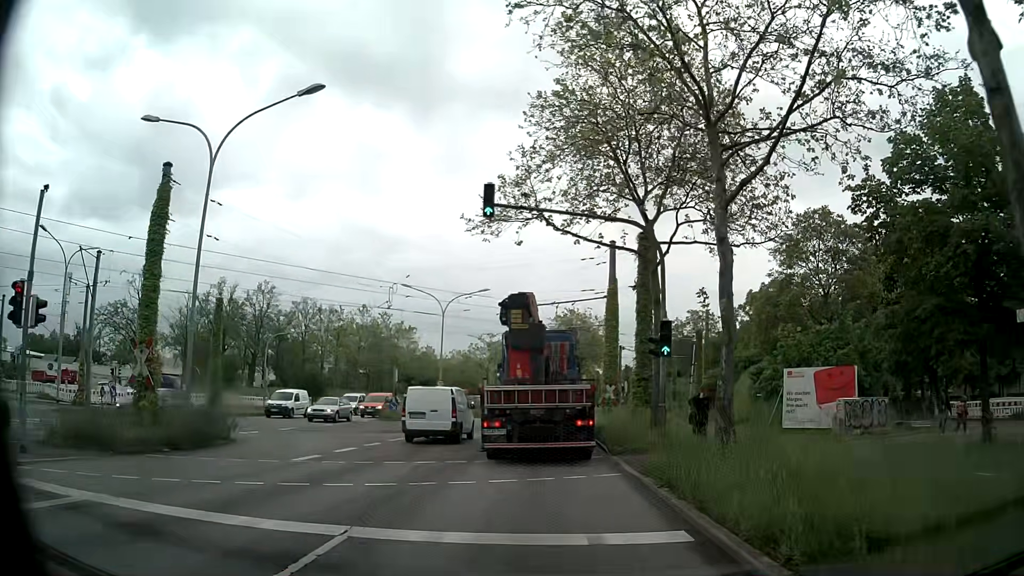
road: primary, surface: asphalt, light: Day
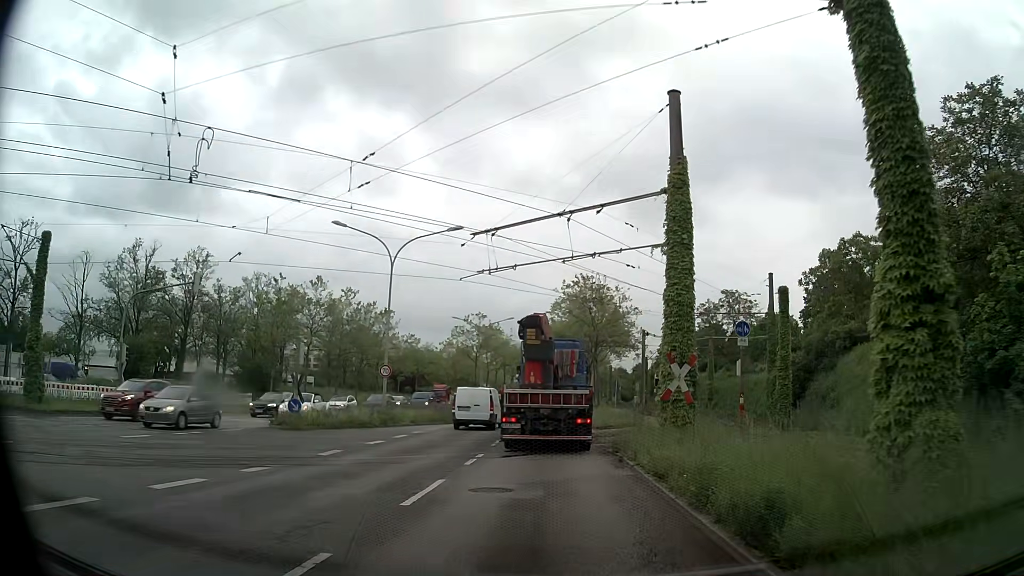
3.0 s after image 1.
(0.0, +18.4) m; 0°
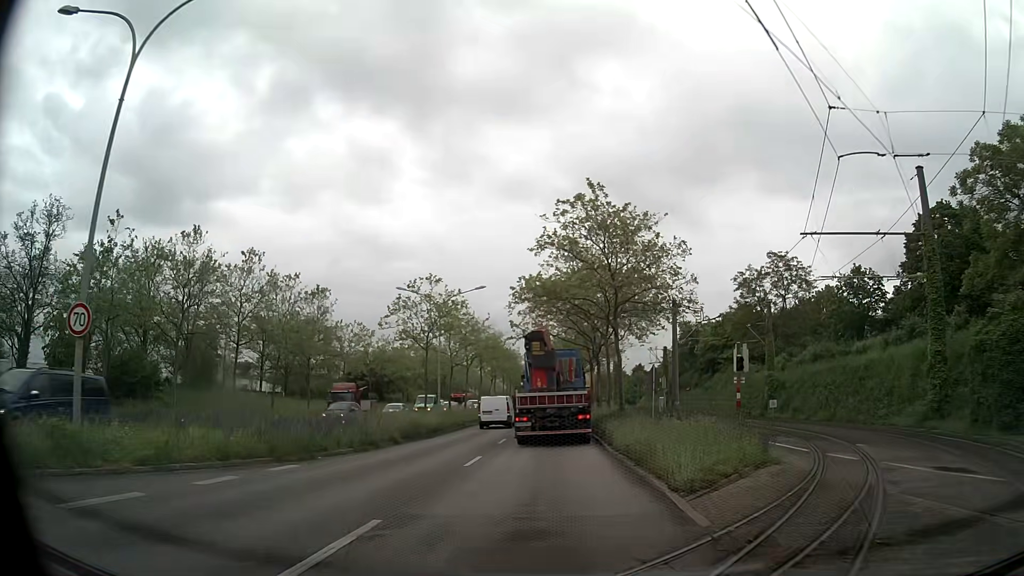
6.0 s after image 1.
(+0.1, +22.4) m; +1°
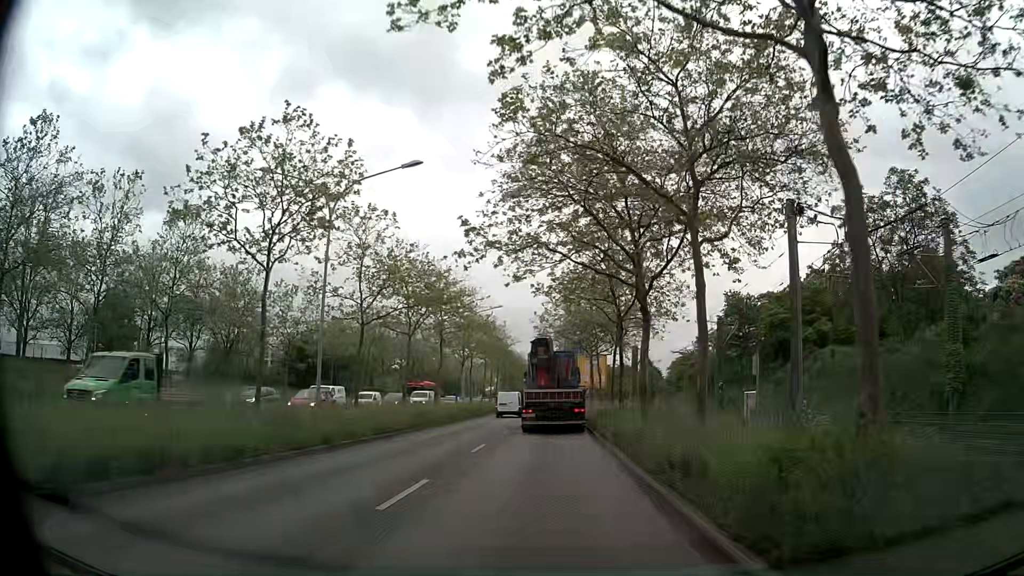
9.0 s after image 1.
(-0.3, +25.3) m; -1°
(0, +10) (0, +20) (0, +30) (0, +40) (0, +50) (0, +60) (0, +70) (0, +80) (0, +90) (0, +100) m
